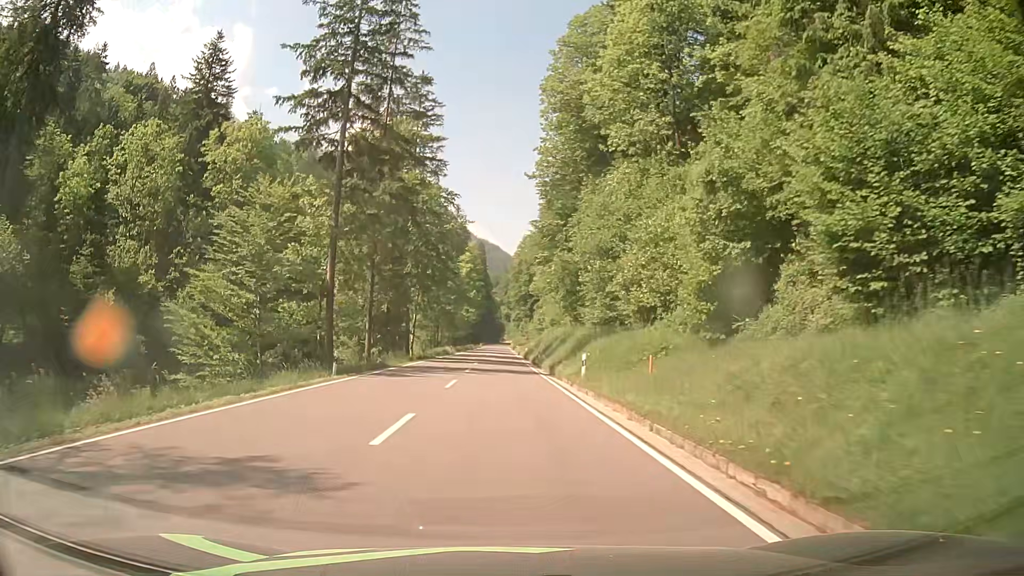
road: primary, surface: asphalt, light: Day
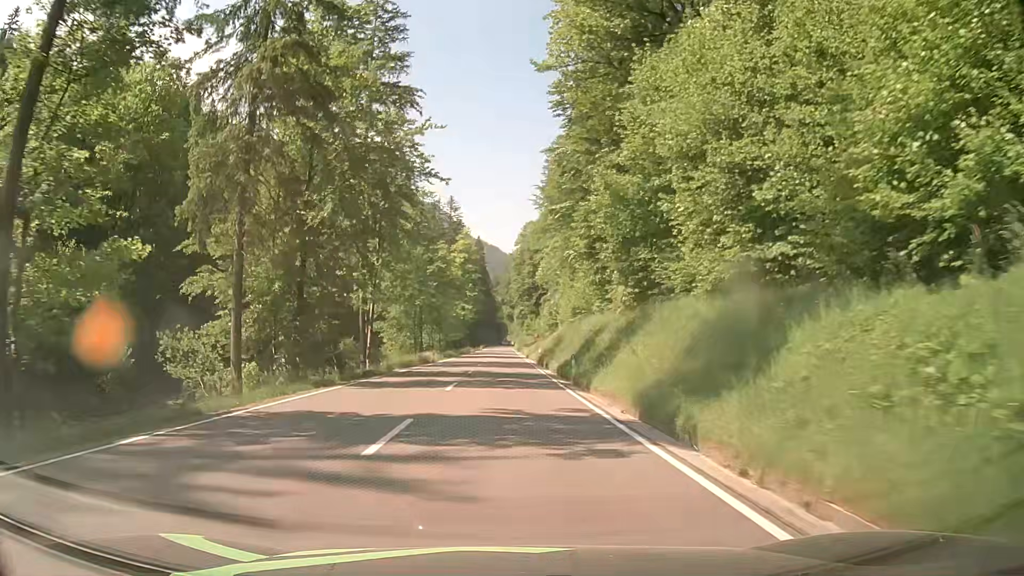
(-0.5, +24.8) m; -1°
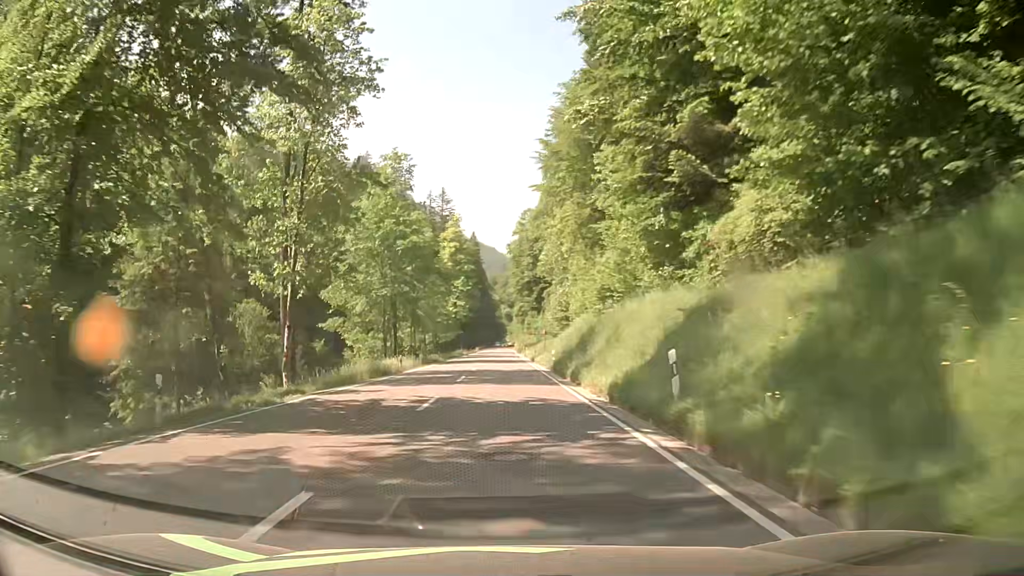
(-0.1, +18.4) m; -1°
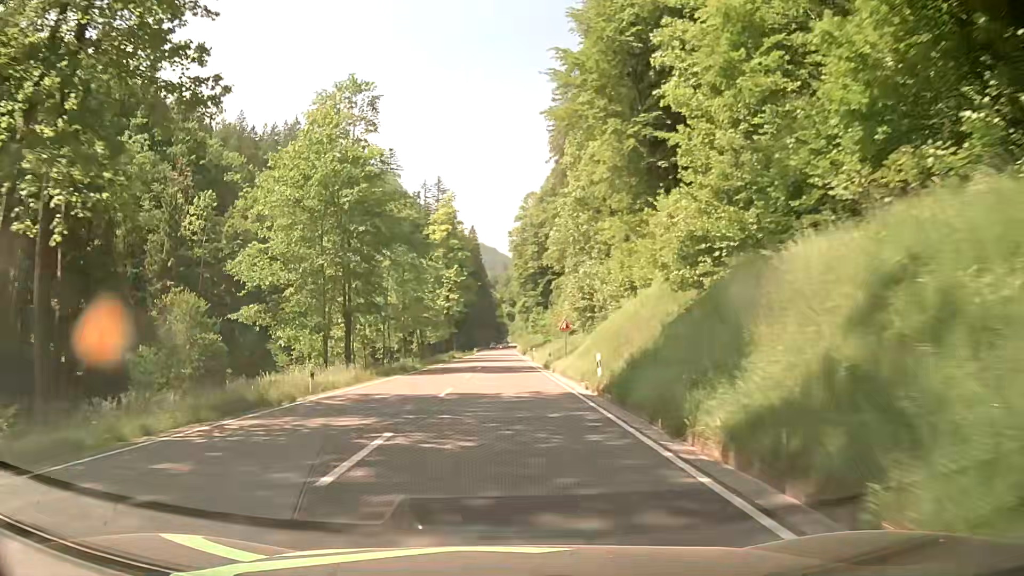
(+0.1, +19.8) m; 0°
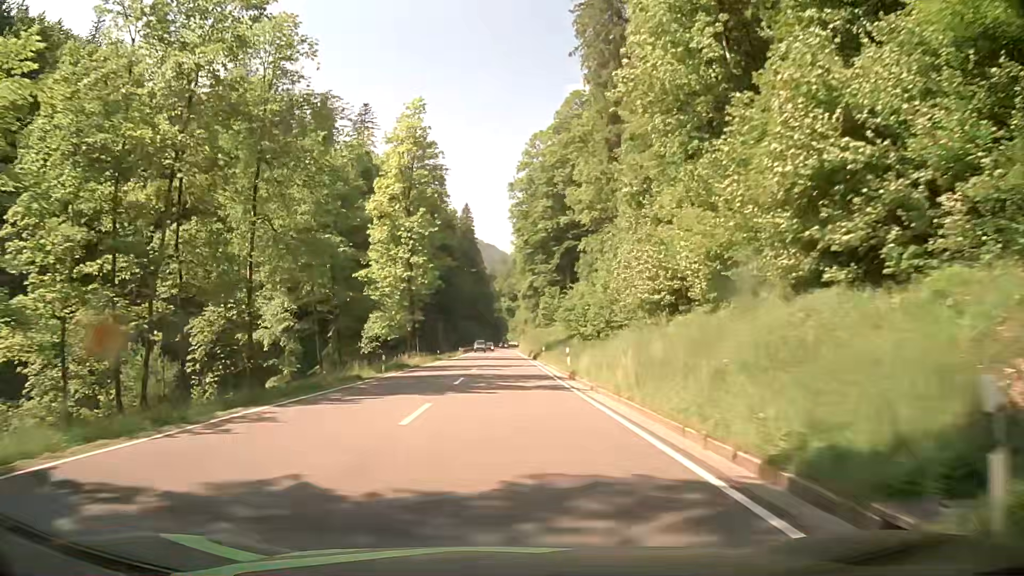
(0.0, +43.4) m; 0°
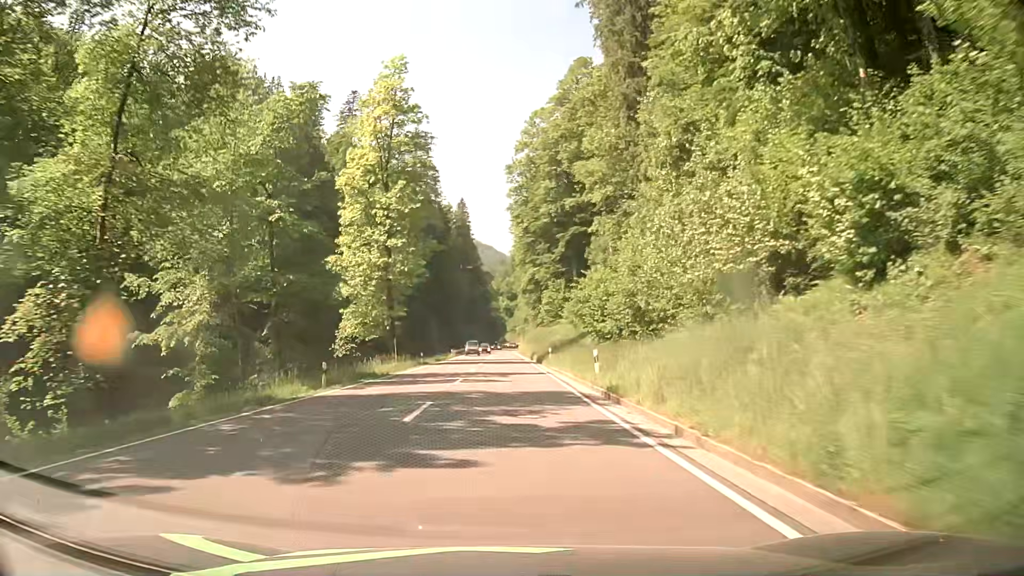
(0.0, +11.5) m; 0°
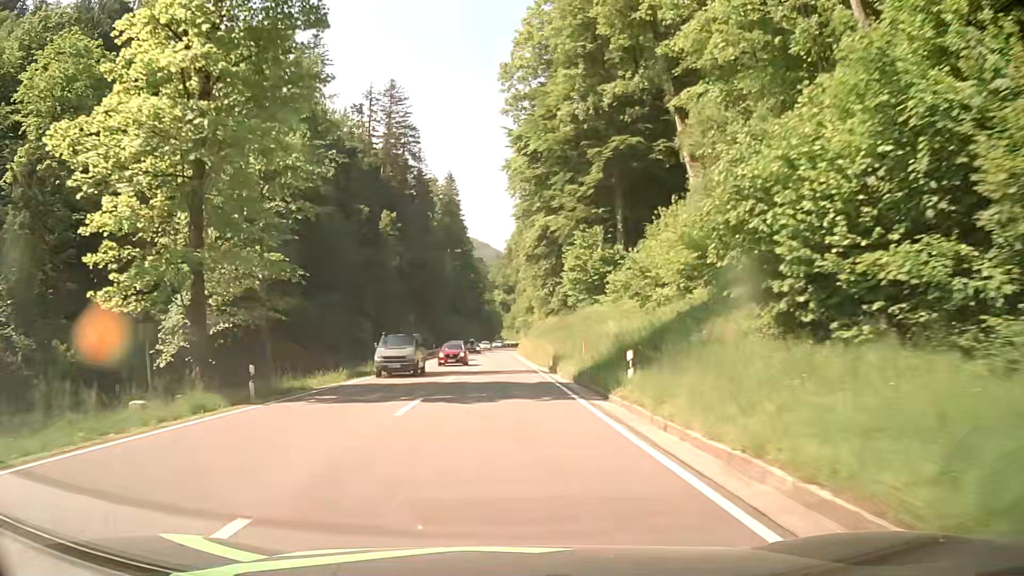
(+0.3, +35.2) m; +1°
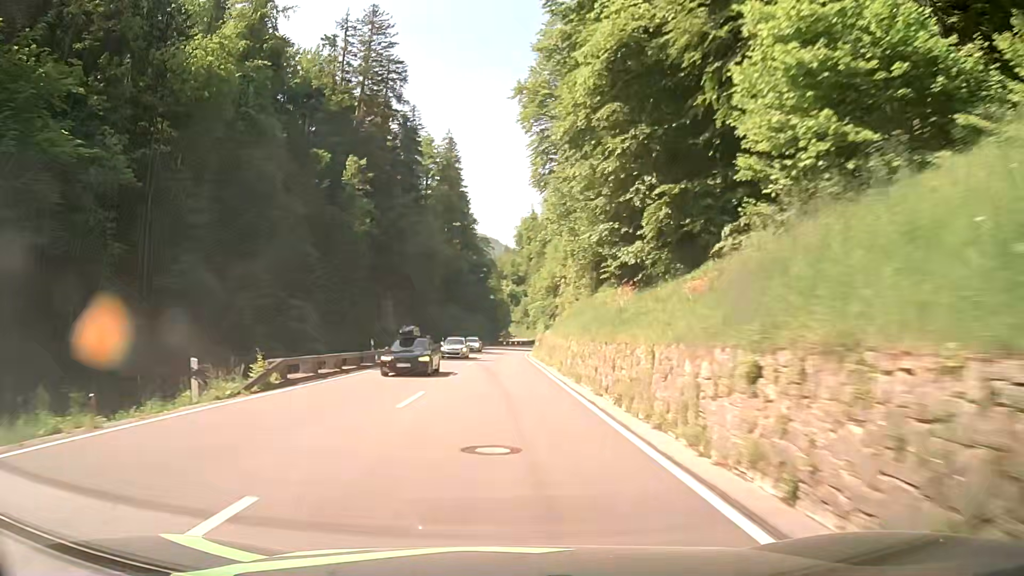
(-0.1, +35.4) m; -1°
(0, +10) (0, +20) (0, +30) (0, +40) (0, +50) (0, +60) (0, +70) (+1, +80) (+3, +90) (+5, +100) m
